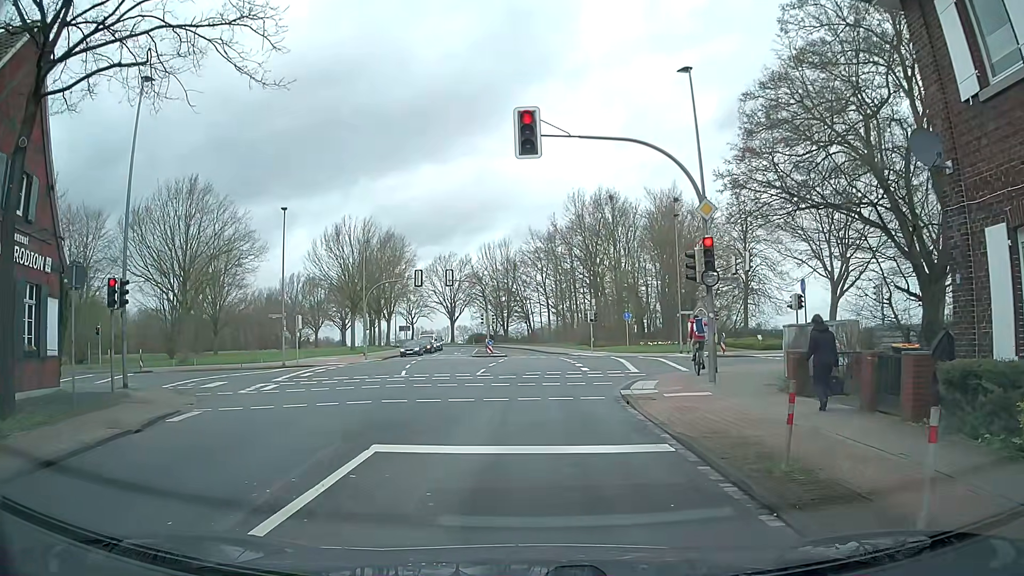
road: tertiary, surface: asphalt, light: Day
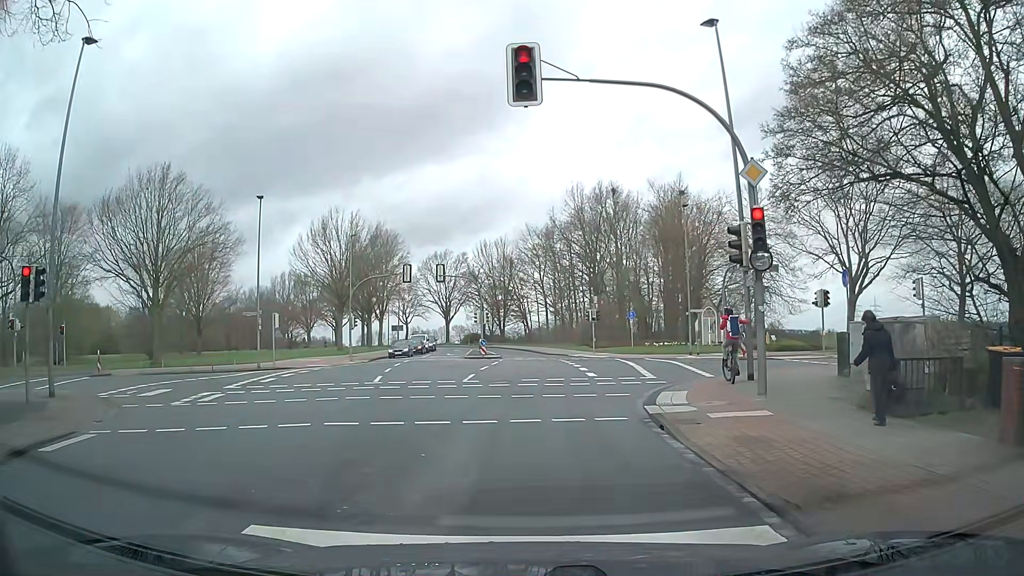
(-0.1, +3.8) m; -1°
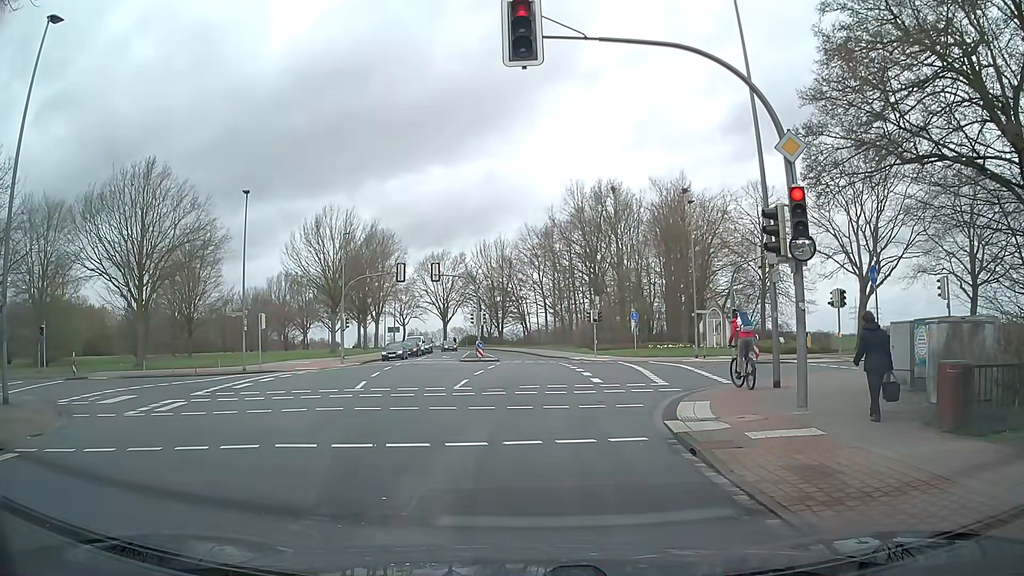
(0.0, +1.9) m; 0°
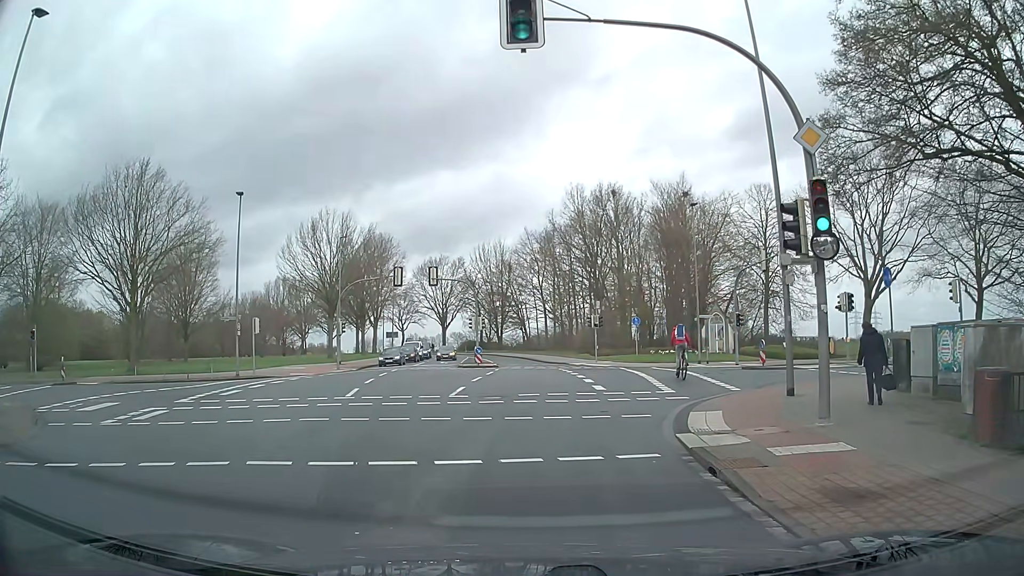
(0.0, +1.0) m; 0°
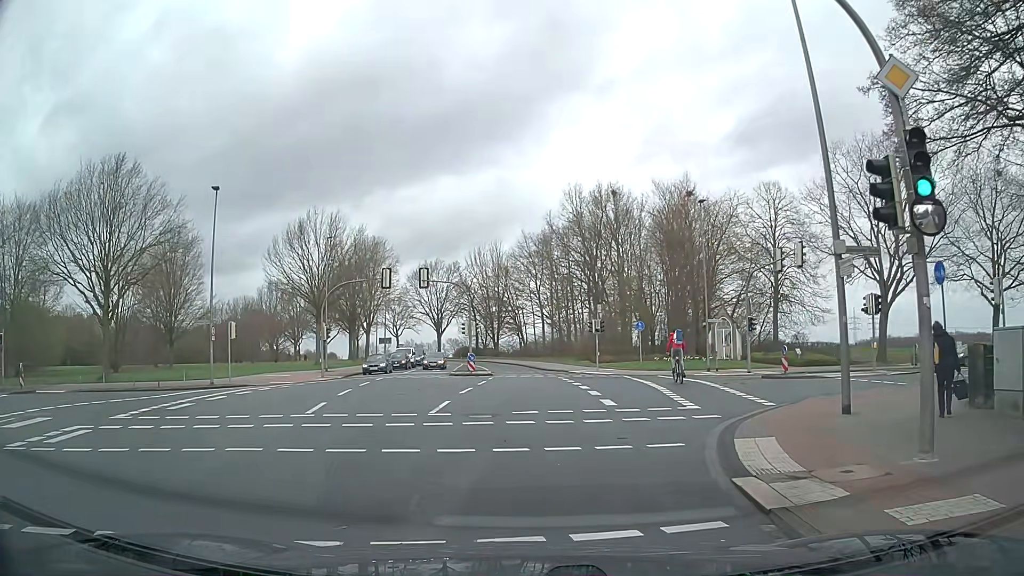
(+0.1, +3.3) m; +1°
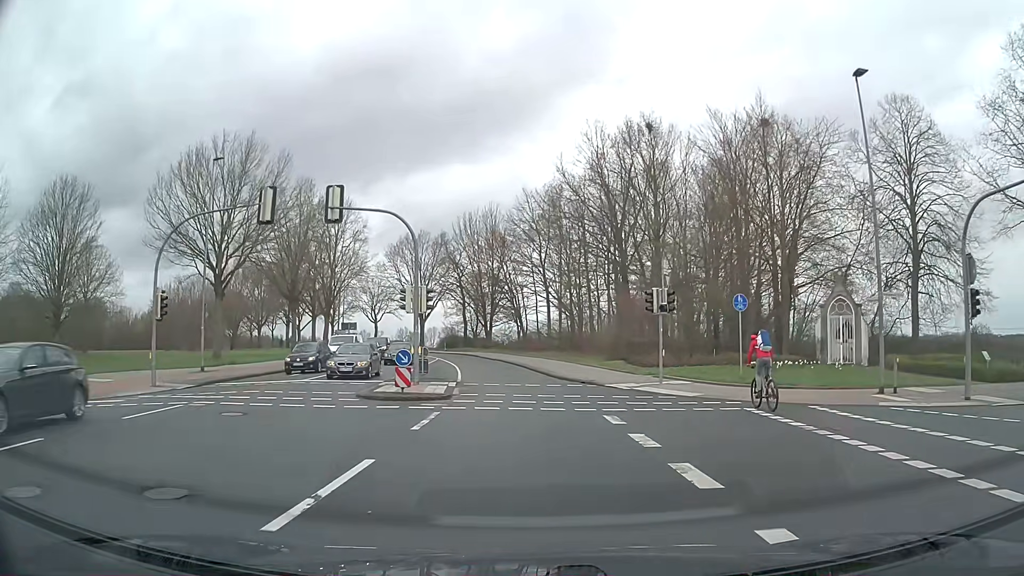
(+0.1, +22.0) m; 0°
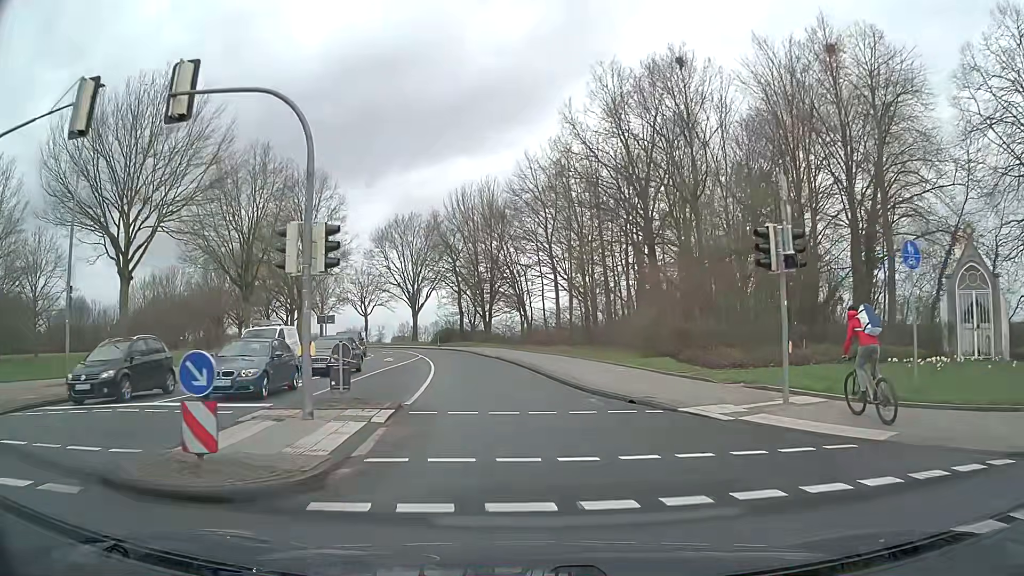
(+0.1, +11.5) m; 0°
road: secondary
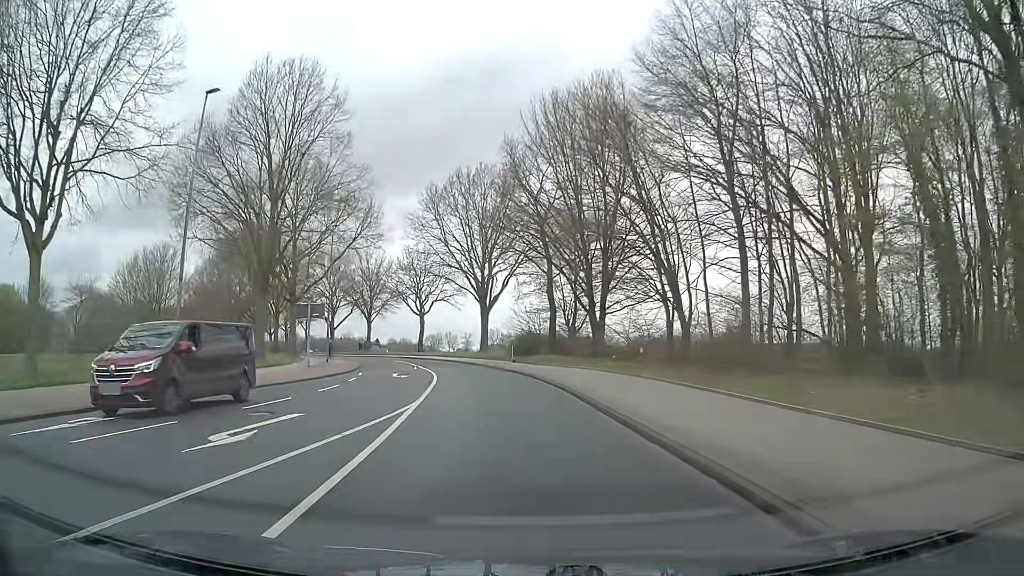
(-2.8, +31.7) m; -8°
(0, +10) (-1, +20) (-2, +30) (-5, +40) (-7, +49) (-11, +59) (-15, +68) (-19, +77) (-24, +85) (-30, +94) m
